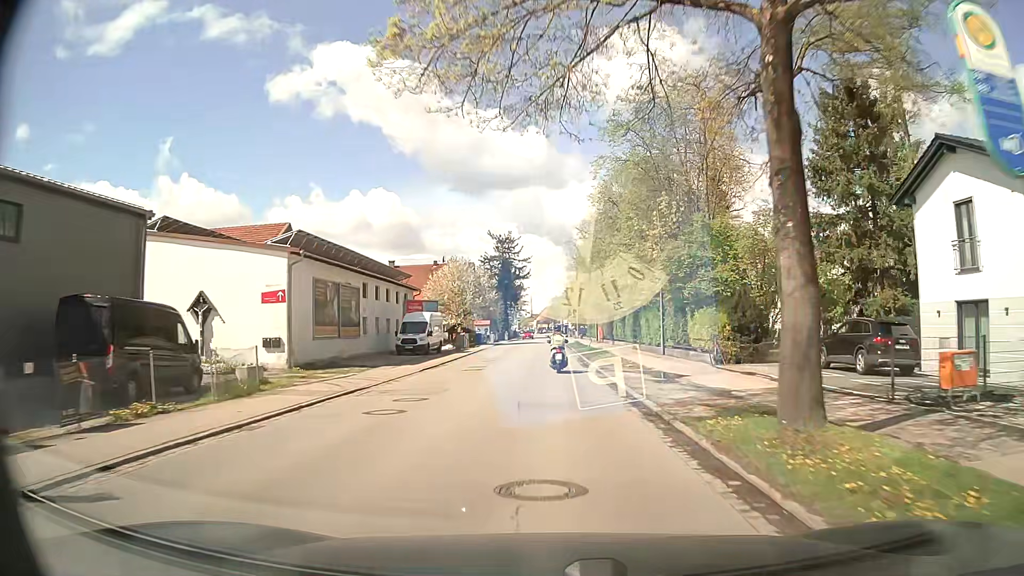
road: secondary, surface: asphalt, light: Day
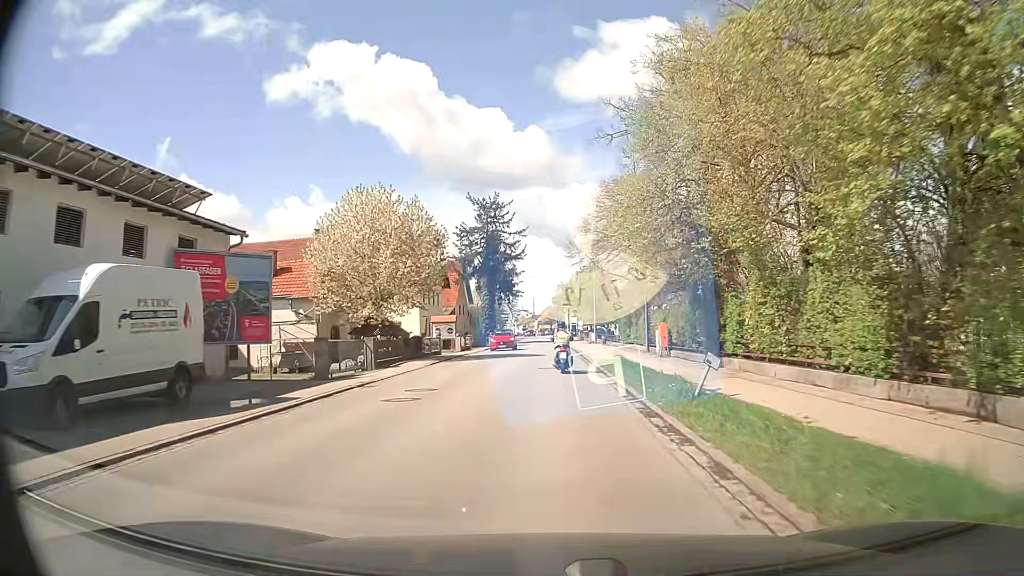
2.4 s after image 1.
(0.0, +33.3) m; 0°
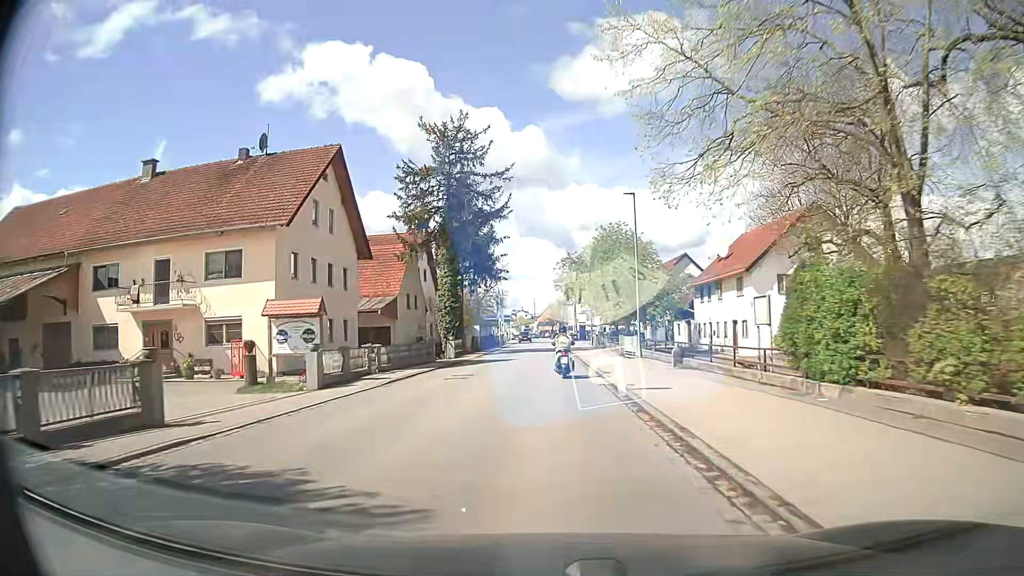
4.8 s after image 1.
(+0.1, +31.6) m; 0°
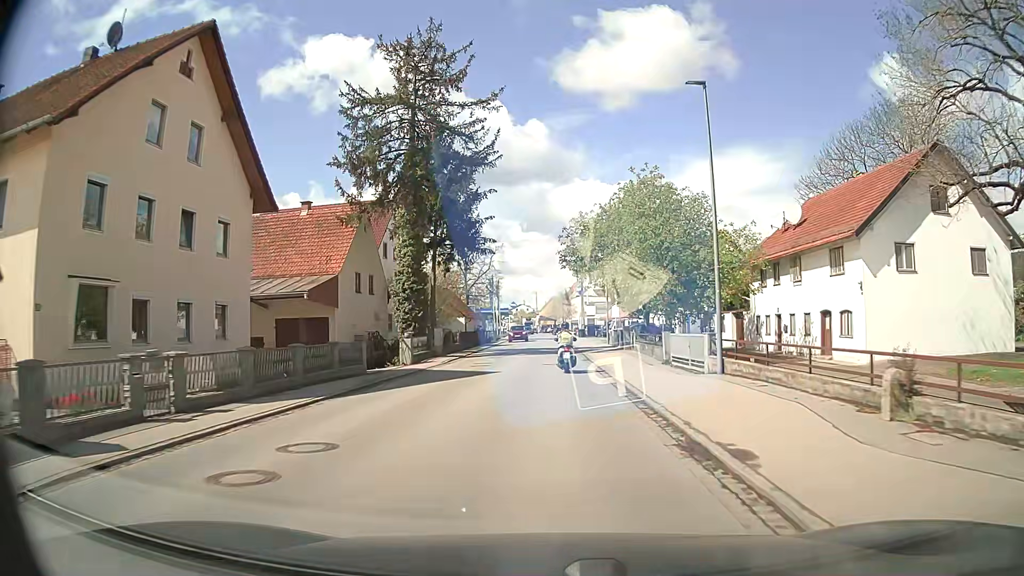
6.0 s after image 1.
(0.0, +15.3) m; 0°
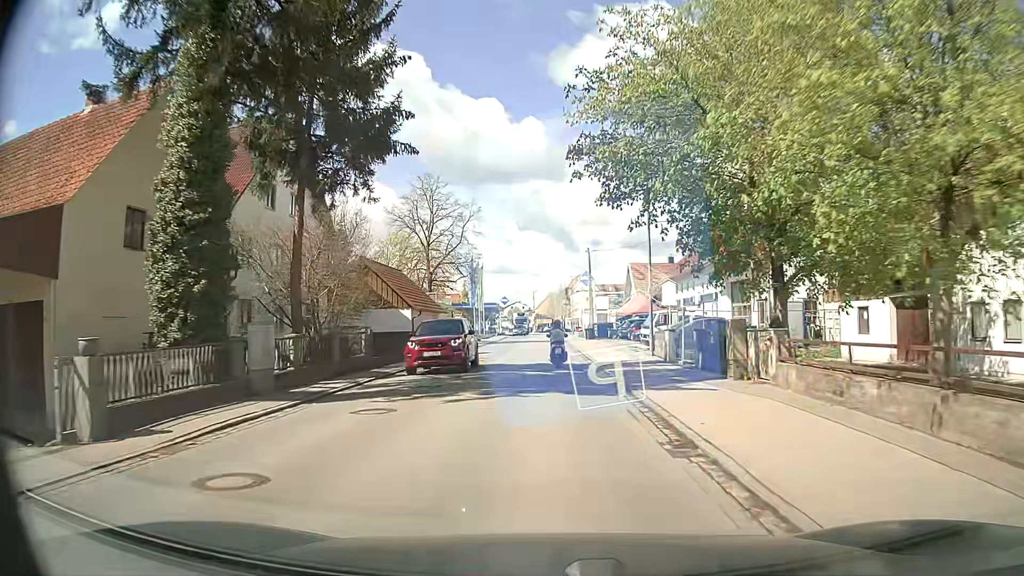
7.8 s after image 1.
(+0.3, +22.8) m; +1°
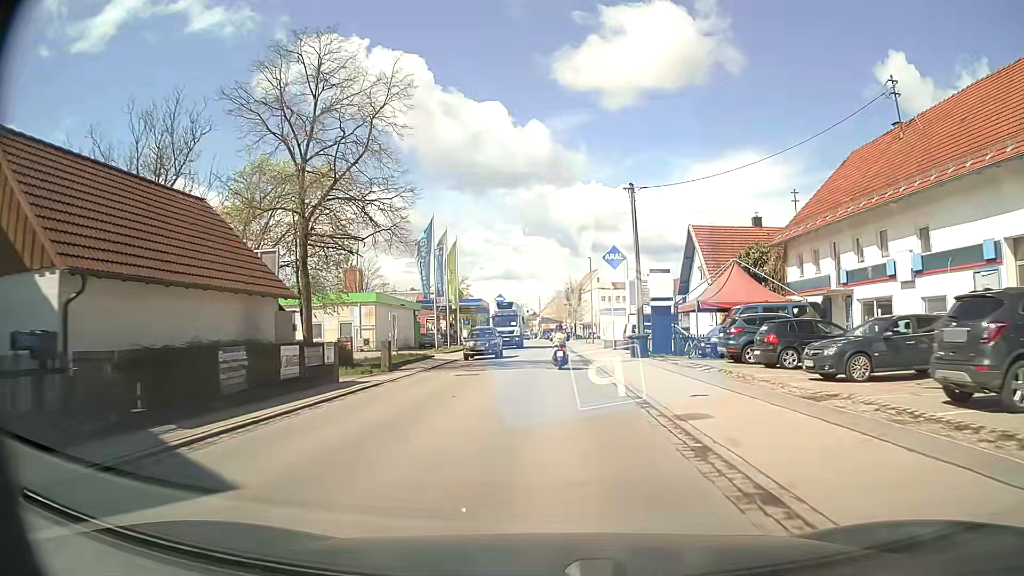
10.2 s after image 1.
(0.0, +30.4) m; -1°
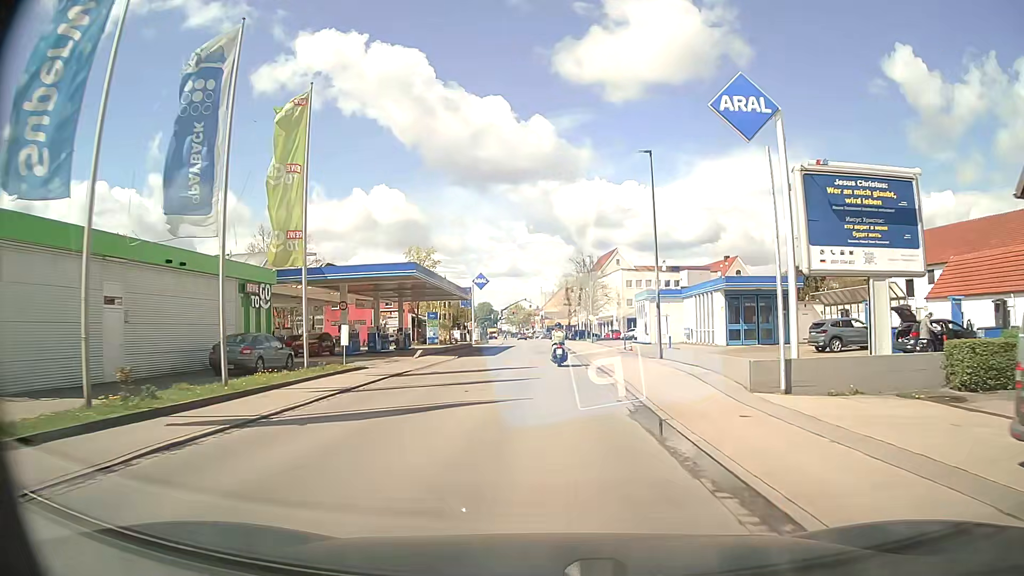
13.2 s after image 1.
(+0.4, +37.9) m; 0°
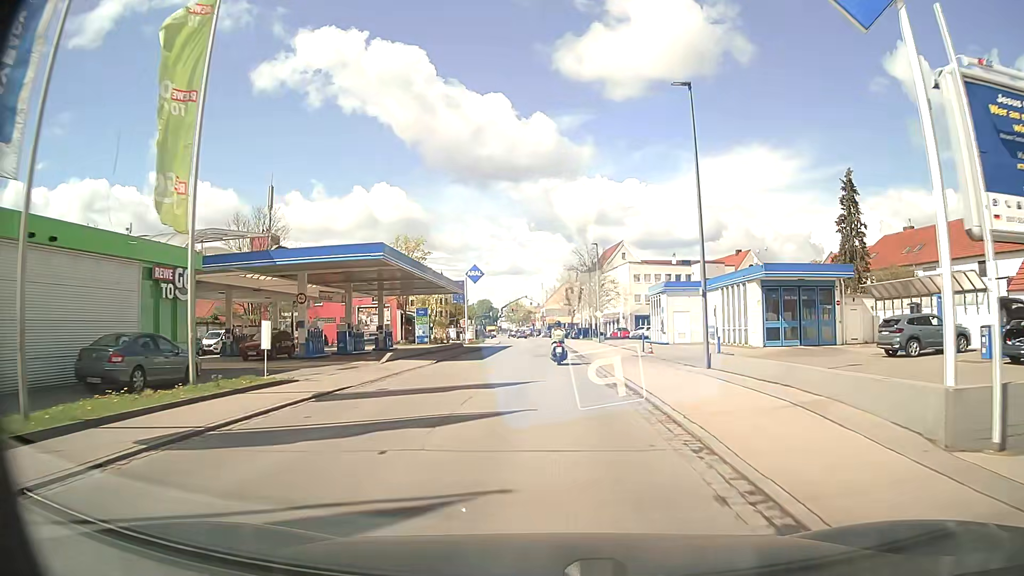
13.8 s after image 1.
(0.0, +7.6) m; 0°
(0, +10) (0, +20) (0, +30) (0, +40) (0, +50) (-1, +60) (-1, +70) (-1, +80) (-2, +90) (-3, +100) m
